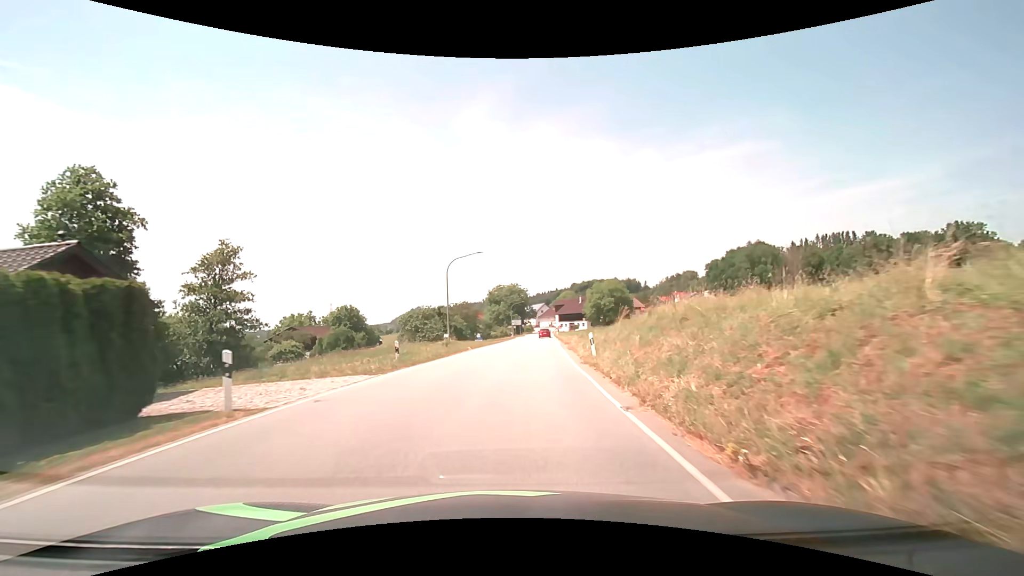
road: secondary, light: Day
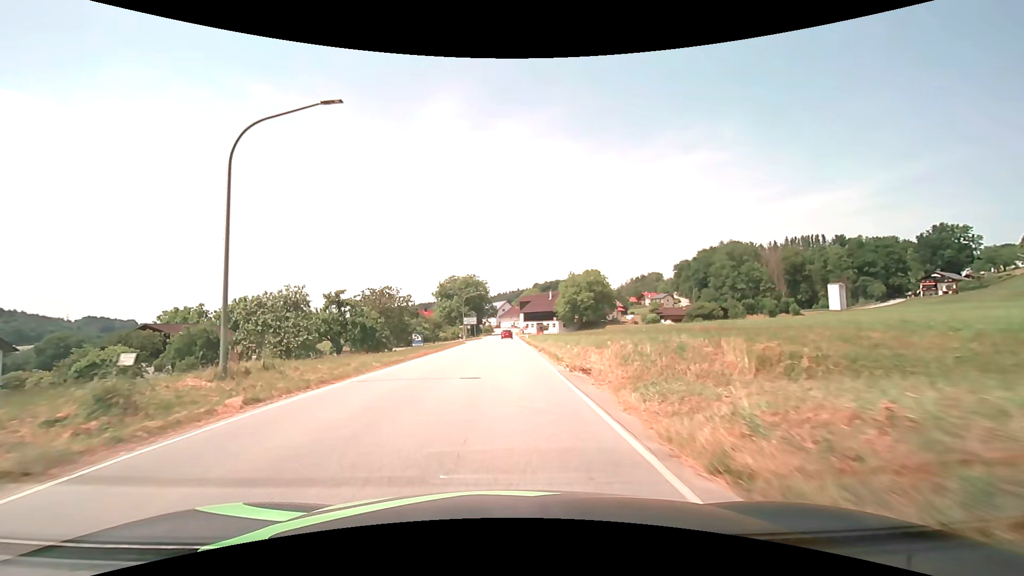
(+1.4, +26.4) m; +5°
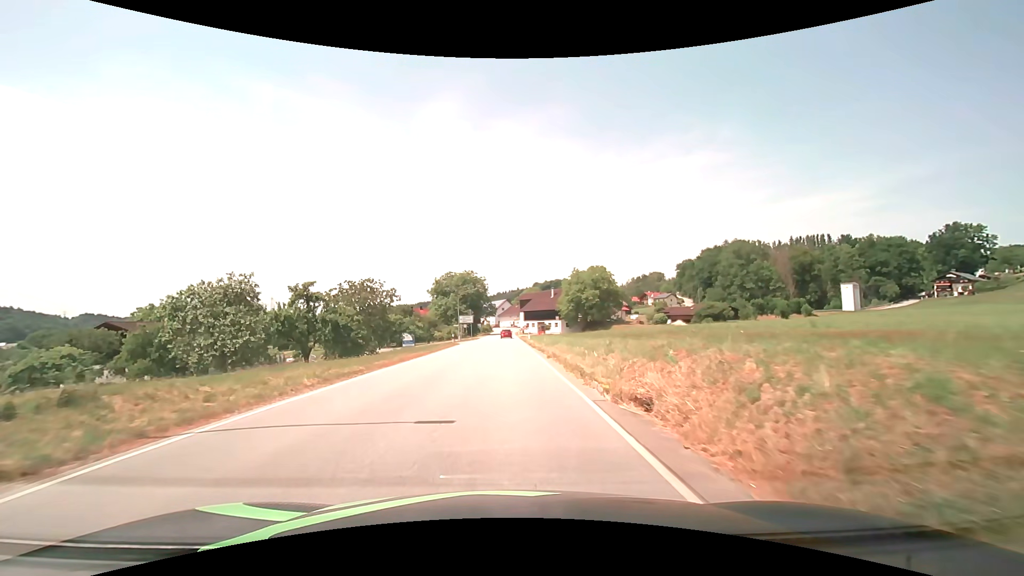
(0.0, +6.6) m; 0°
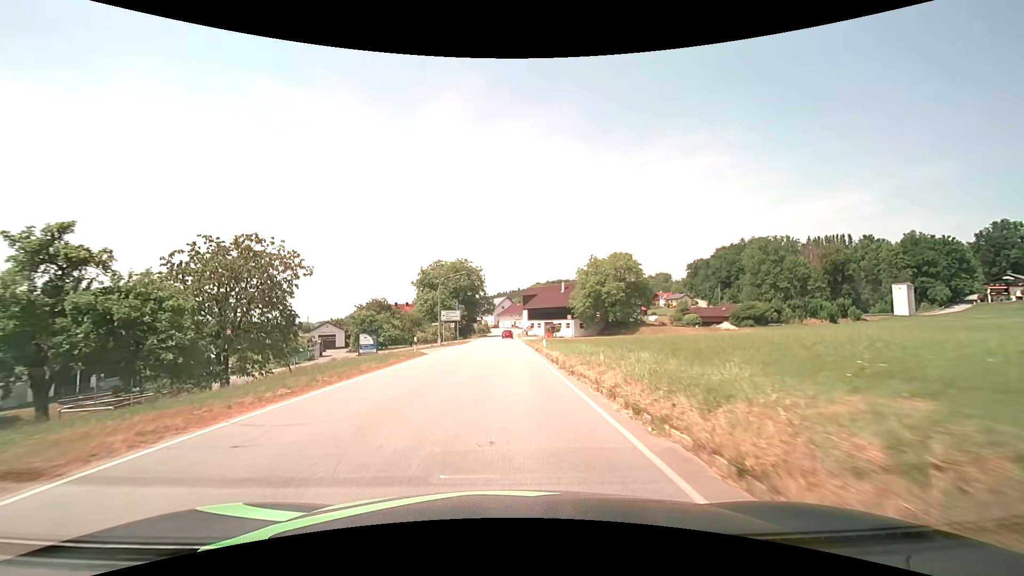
(0.0, +20.3) m; 0°
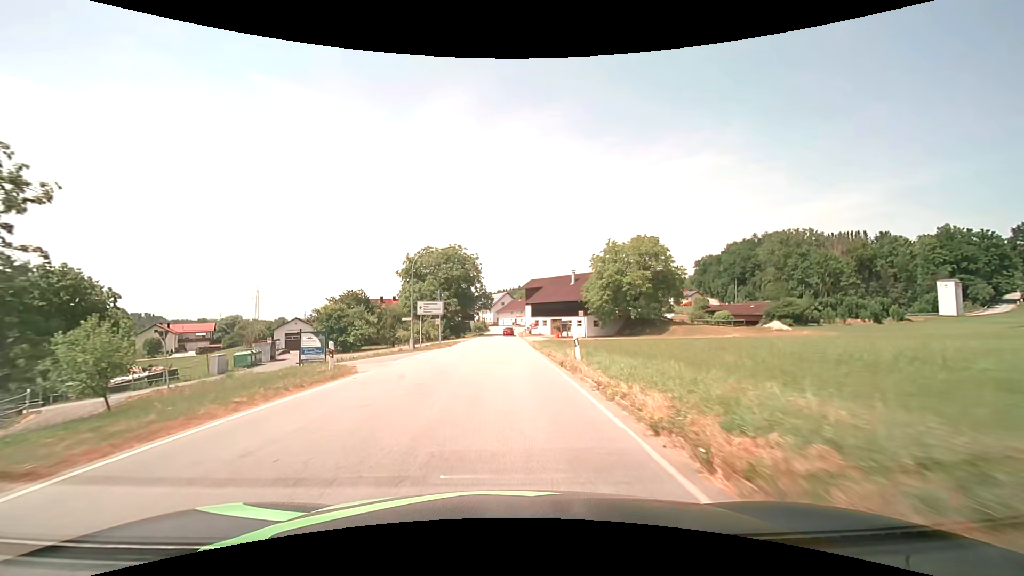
(0.0, +14.0) m; 0°
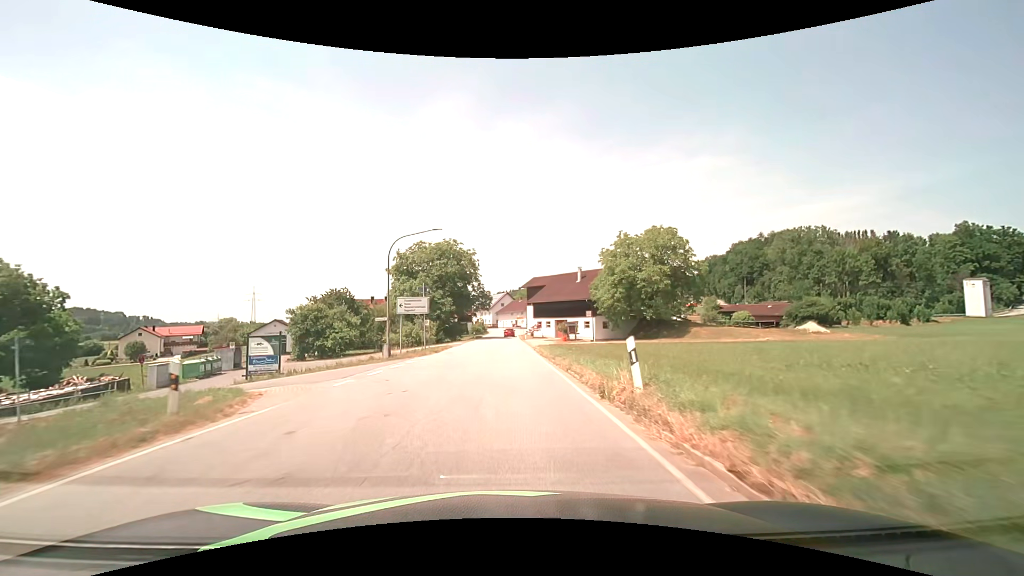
(0.0, +7.1) m; 0°
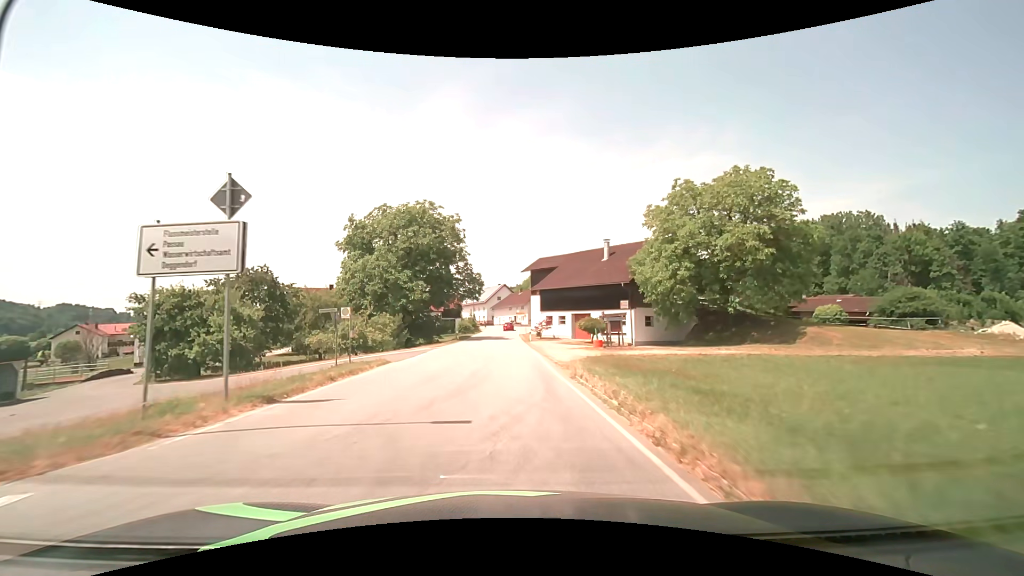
(0.0, +21.7) m; 0°
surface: asphalt
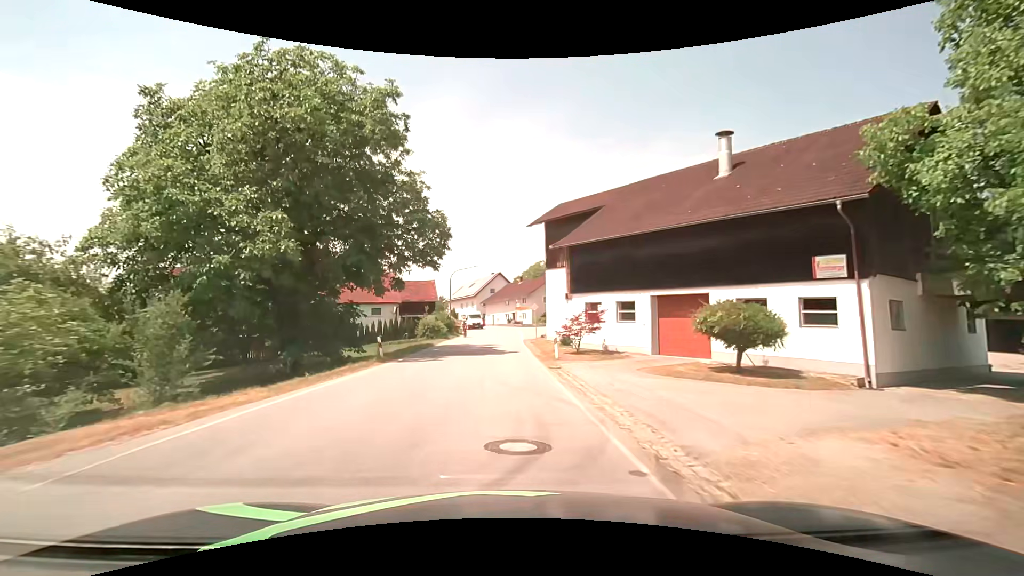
(+0.1, +29.6) m; 0°
(0, +10) (0, +20) (0, +30) (0, +40) (0, +50) (0, +60) (-1, +70) (-4, +80) (-7, +89) (-11, +98) m
